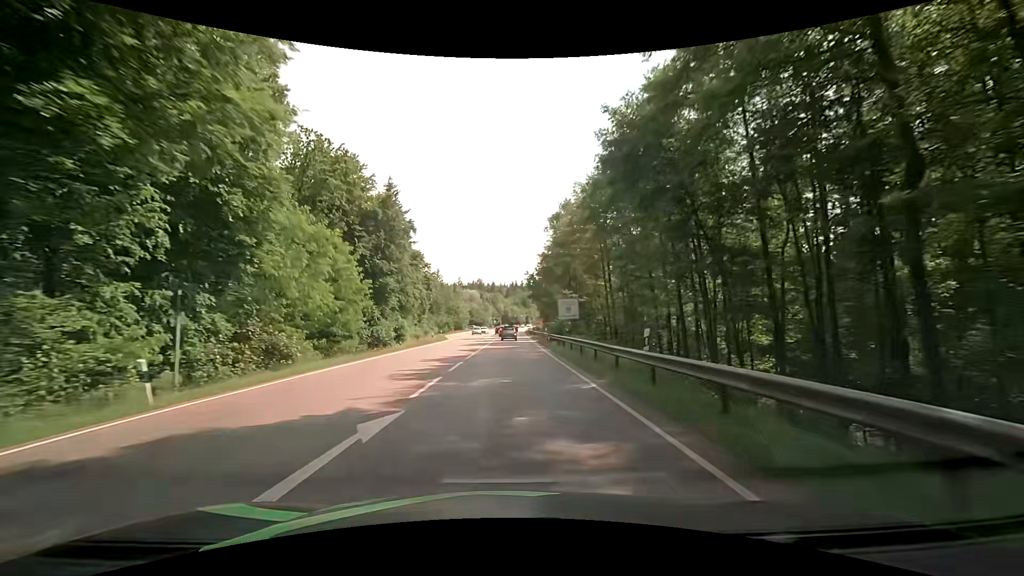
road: secondary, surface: asphalt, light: Day
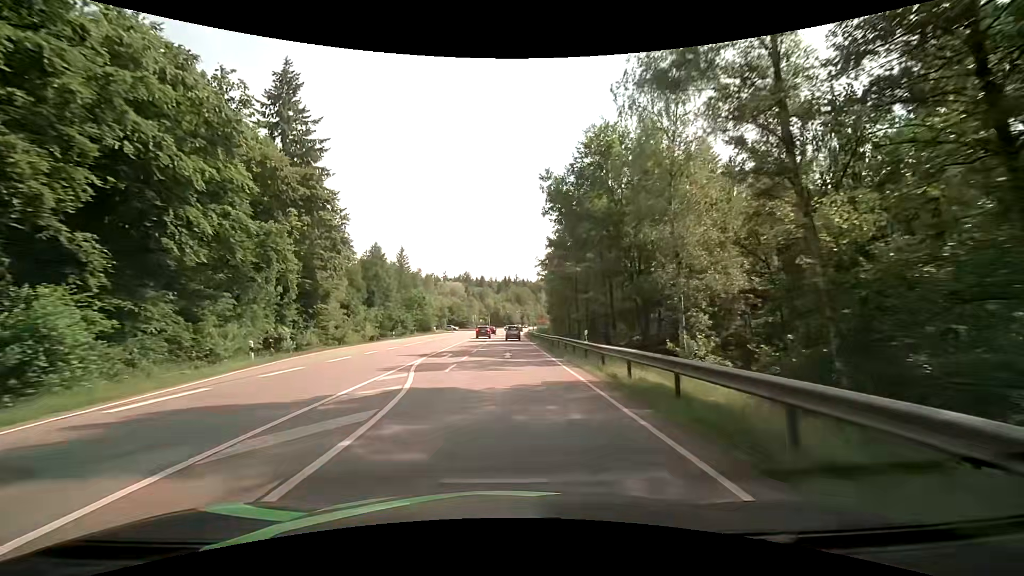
(+0.7, +54.2) m; +1°
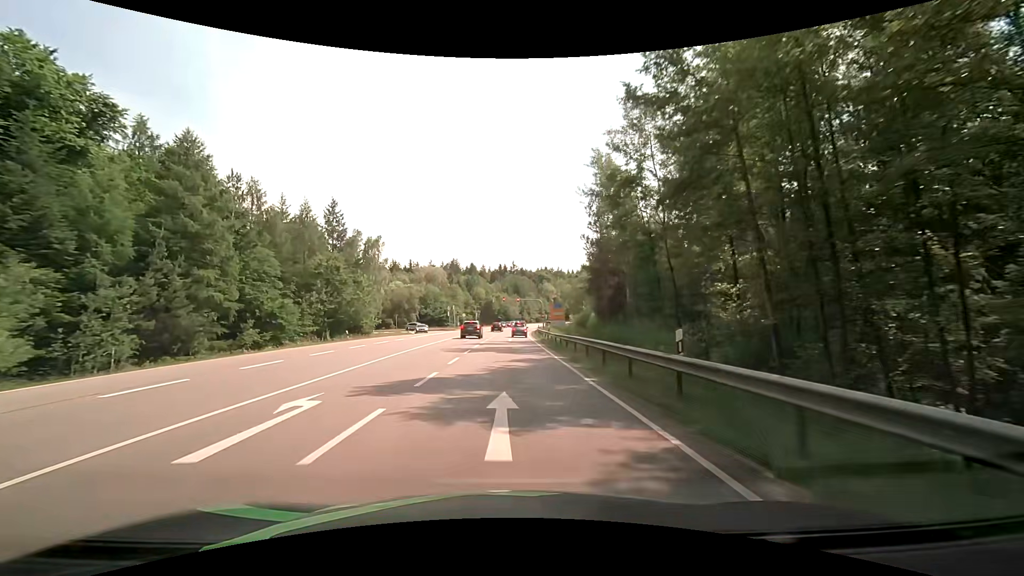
(+0.1, +52.2) m; +1°
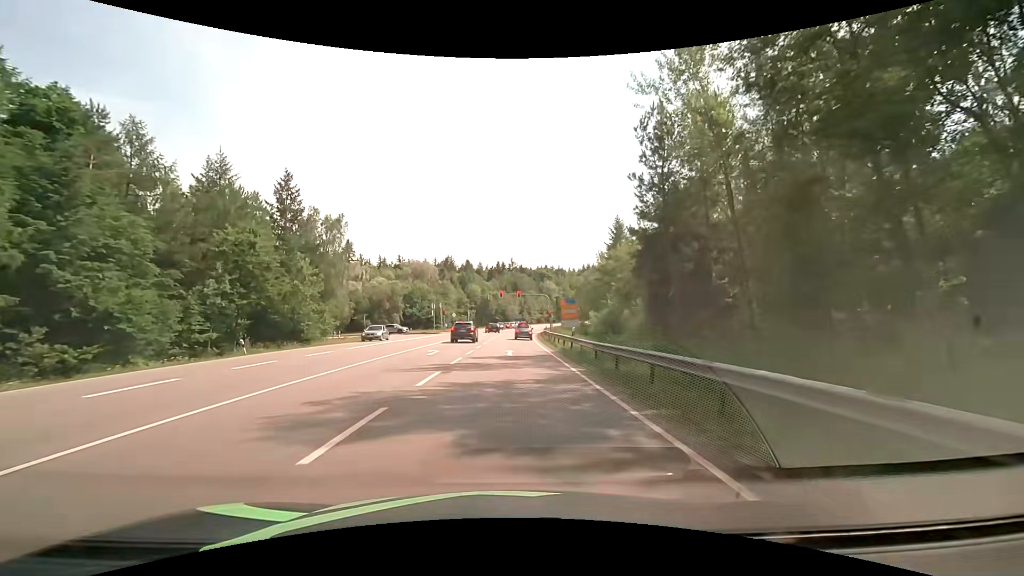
(0.0, +17.5) m; +1°
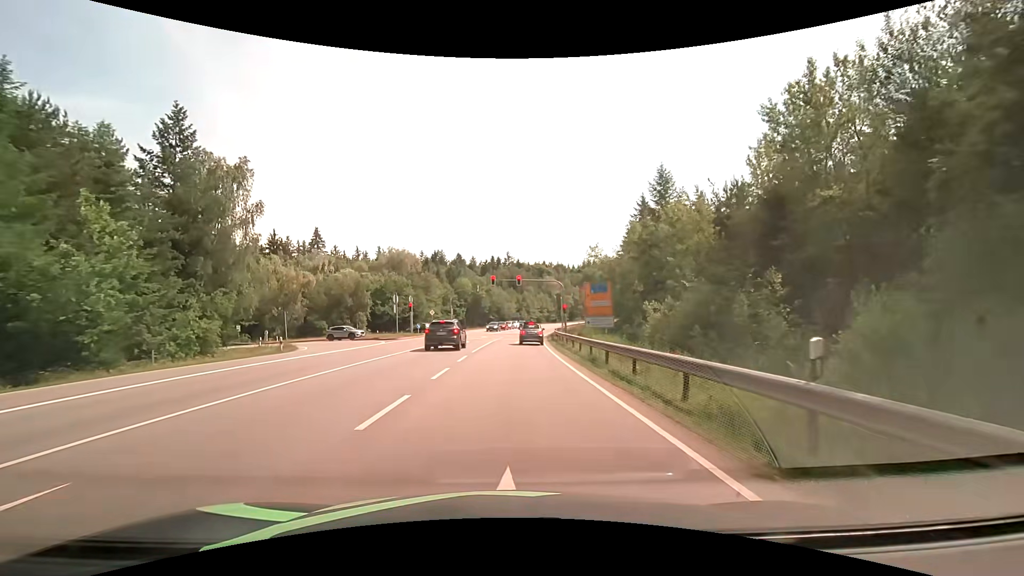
(-0.3, +22.1) m; -1°
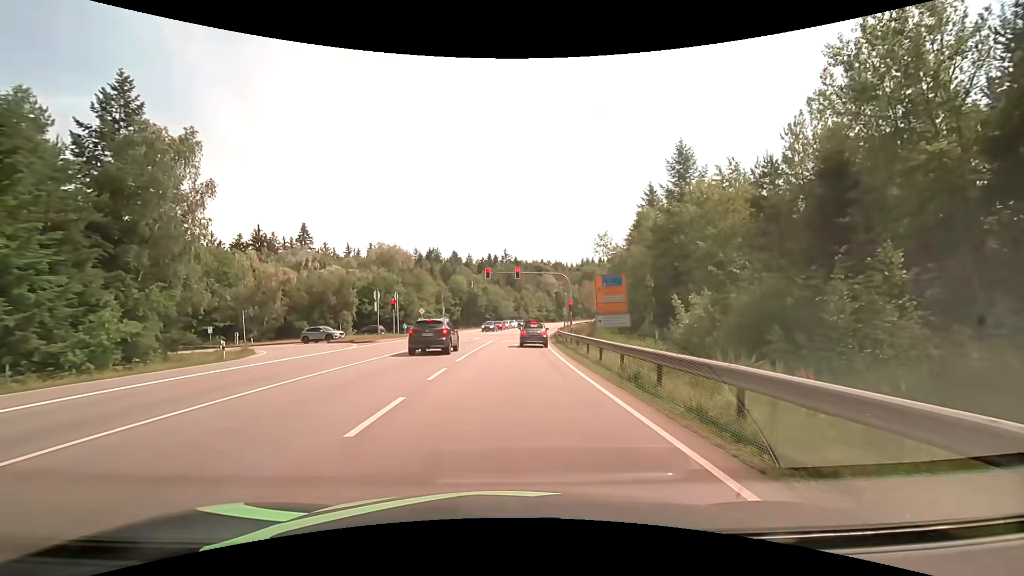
(+0.1, +6.3) m; +1°
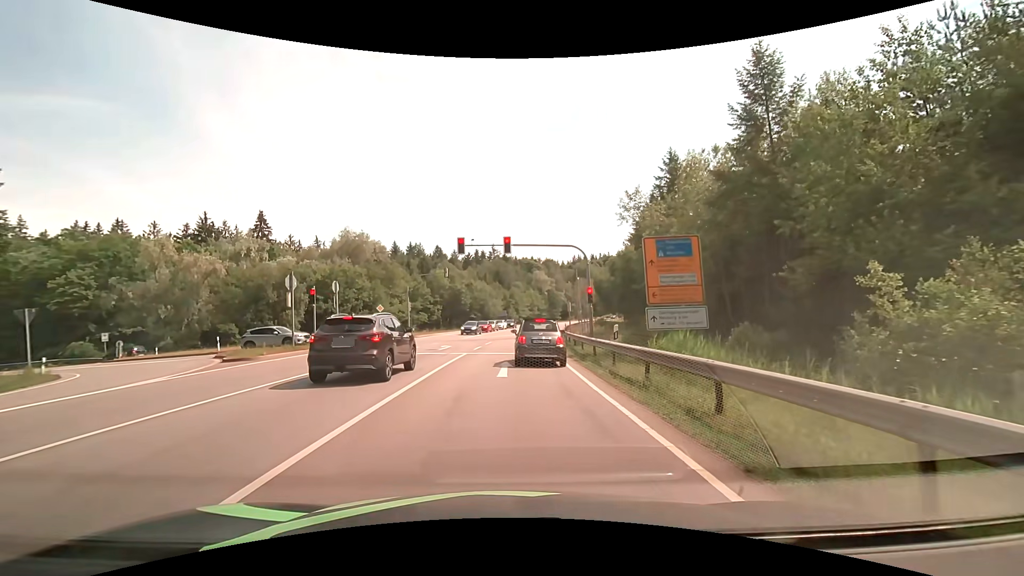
(+0.2, +15.1) m; +1°
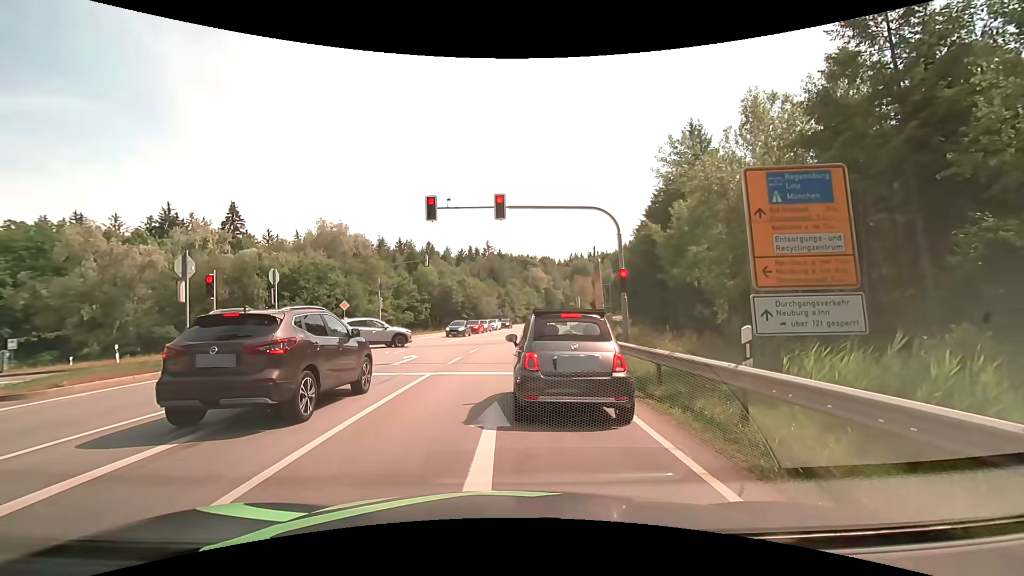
(0.0, +8.6) m; +1°
(0, +10) (0, +20) (+1, +30) (+1, +40) (+2, +50) (+3, +60) (+5, +70) (+6, +80) (+8, +89) (+10, +99) m
